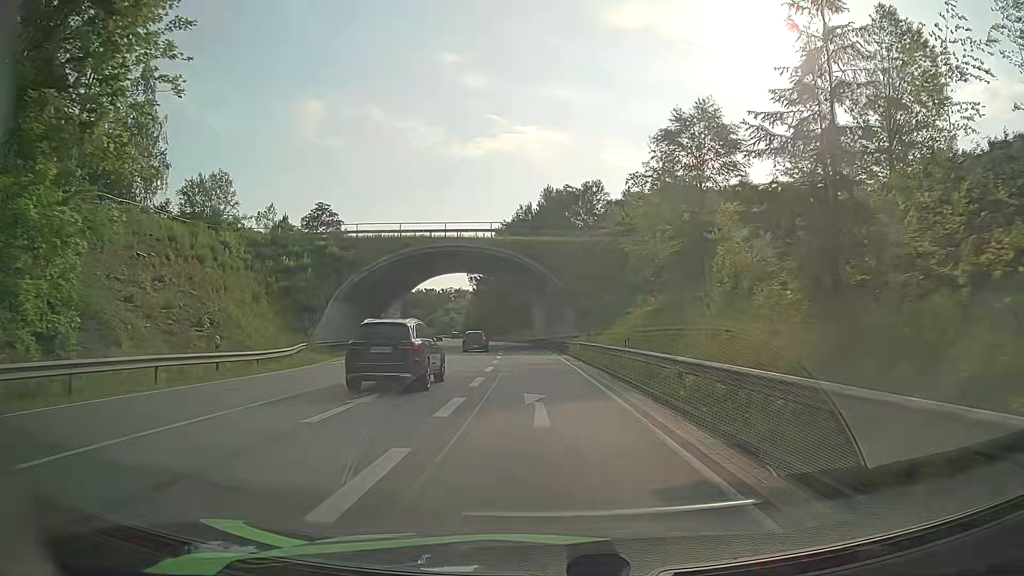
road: primary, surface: asphalt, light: Day
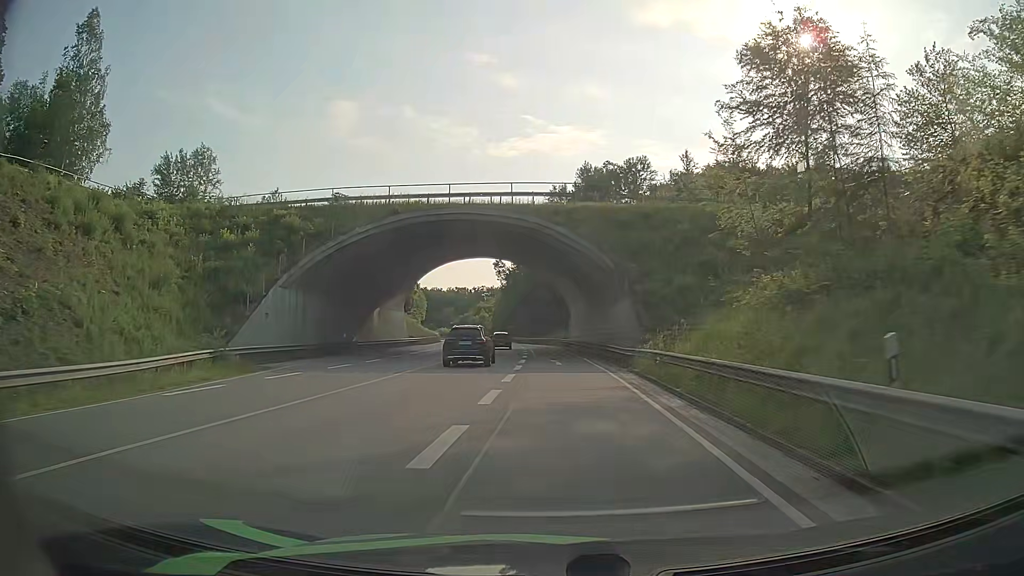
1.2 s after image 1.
(-0.4, +16.4) m; -3°
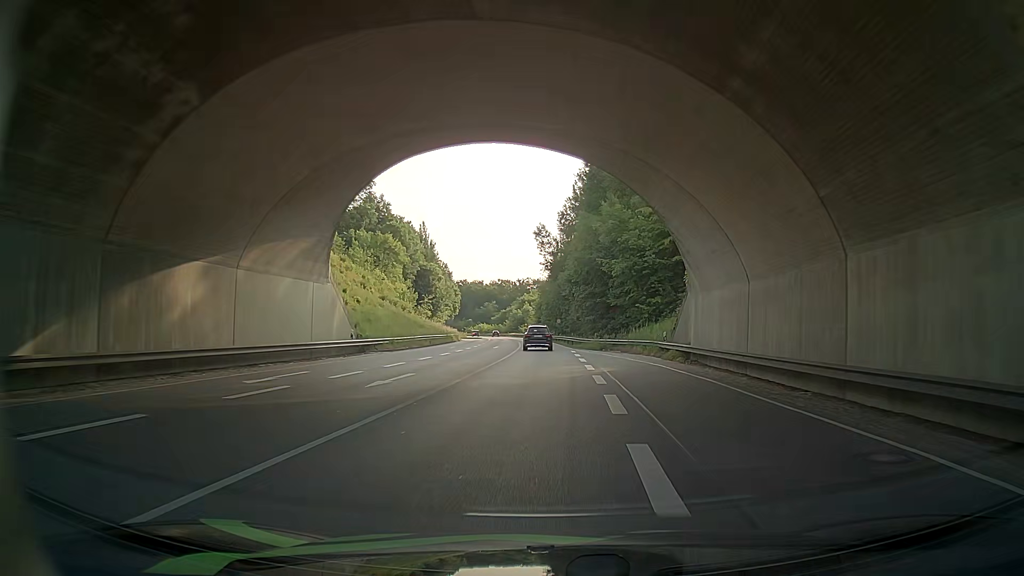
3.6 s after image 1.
(-2.1, +38.2) m; -5°
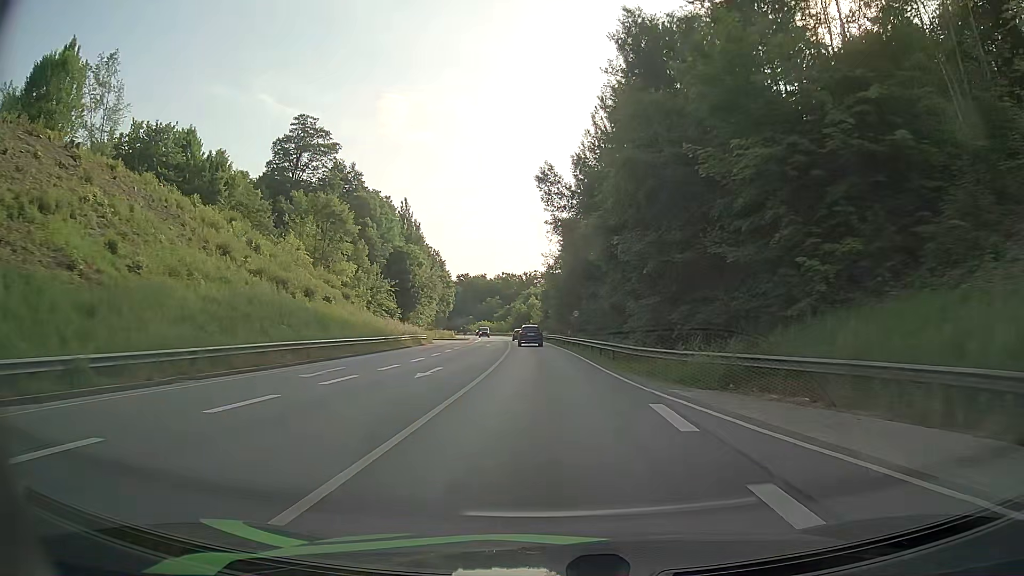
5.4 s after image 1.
(-2.0, +32.5) m; 0°
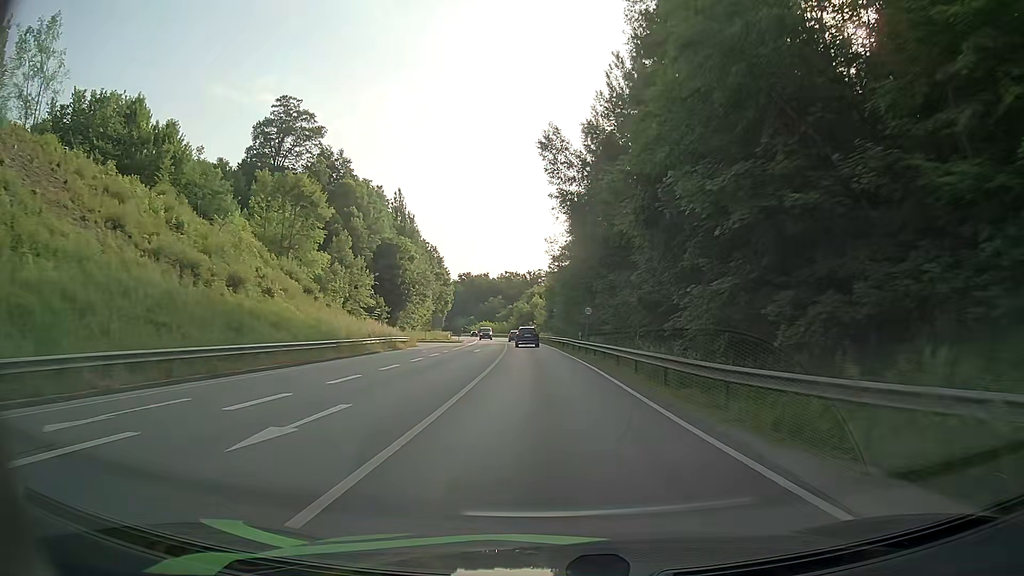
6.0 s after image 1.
(0.0, +11.5) m; 0°
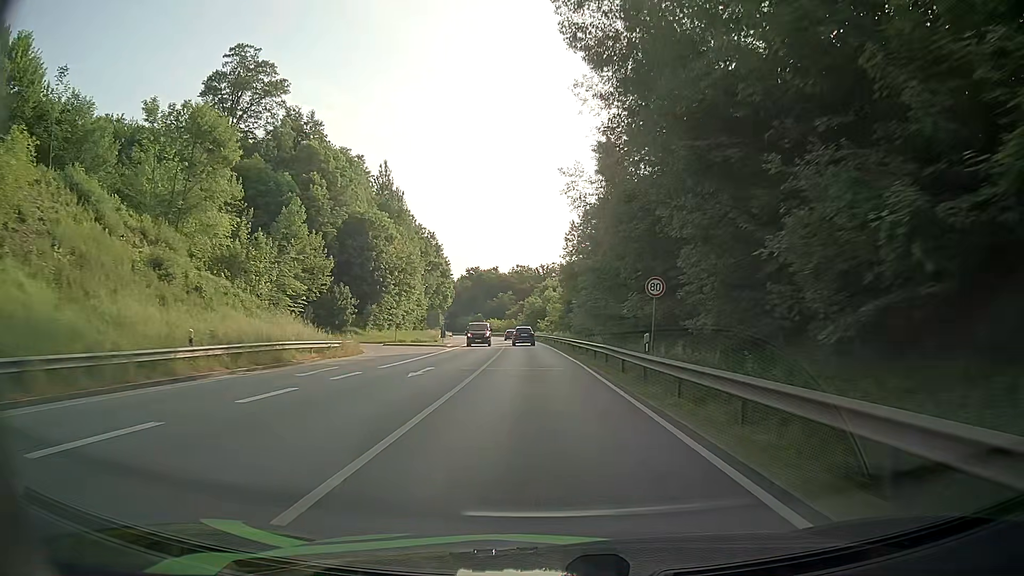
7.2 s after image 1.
(-0.3, +23.5) m; -1°
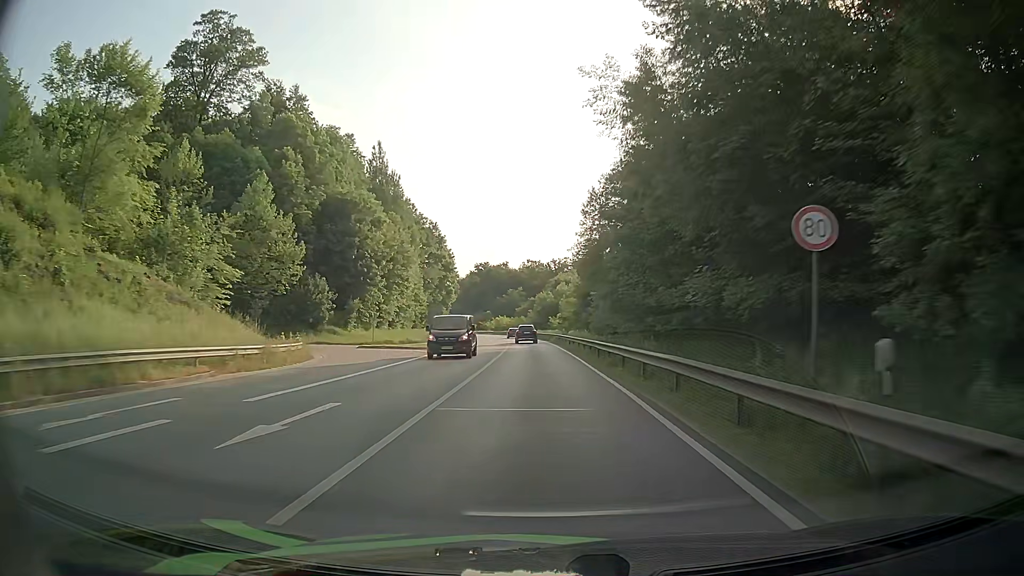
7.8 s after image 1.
(-0.1, +12.0) m; -1°
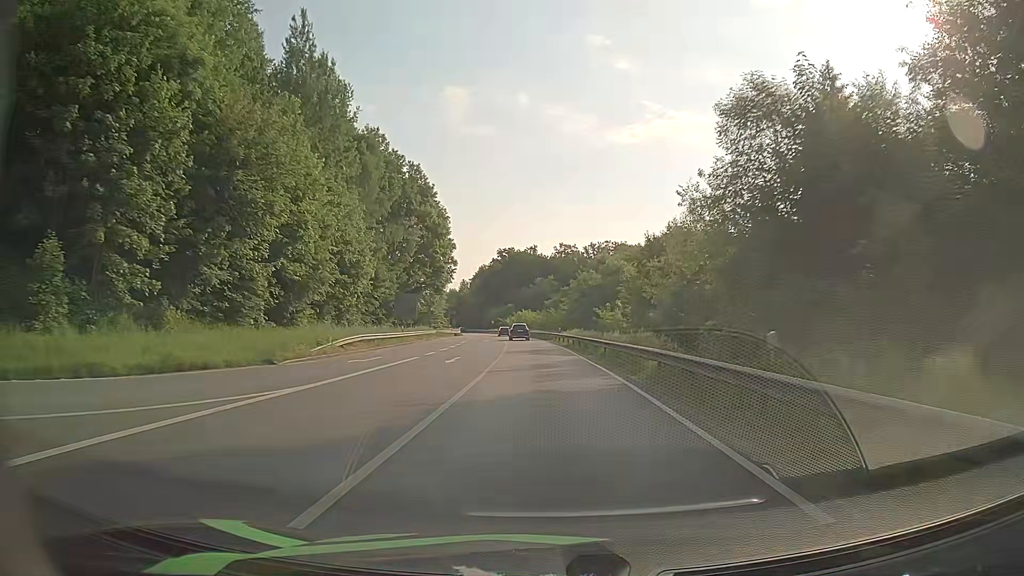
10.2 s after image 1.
(-1.4, +48.4) m; -3°
(0, +10) (0, +20) (-1, +30) (-1, +40) (-2, +50) (-2, +60) (-3, +70) (-4, +80) (-5, +90) (-6, +100) m
